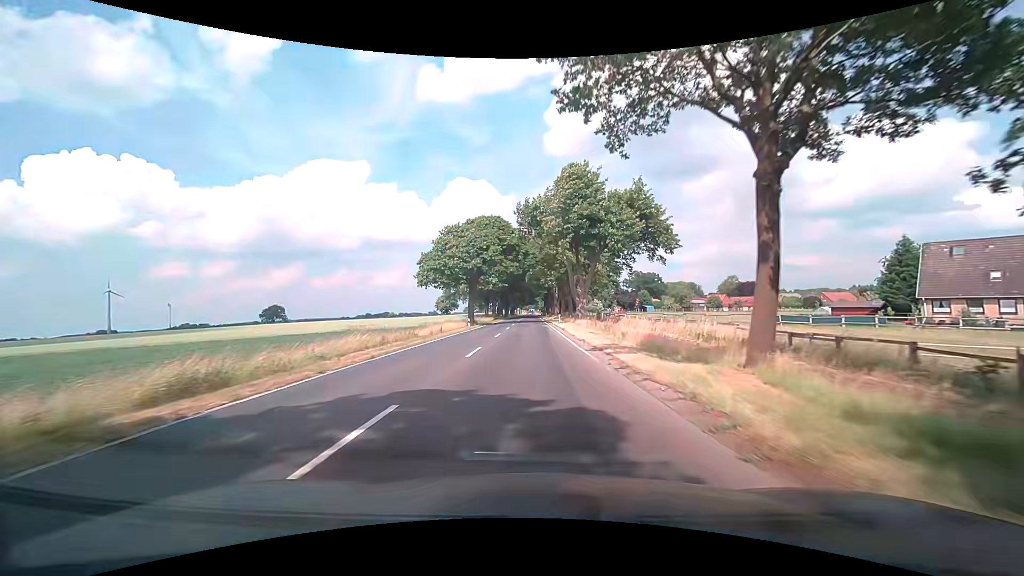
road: secondary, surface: asphalt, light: Day
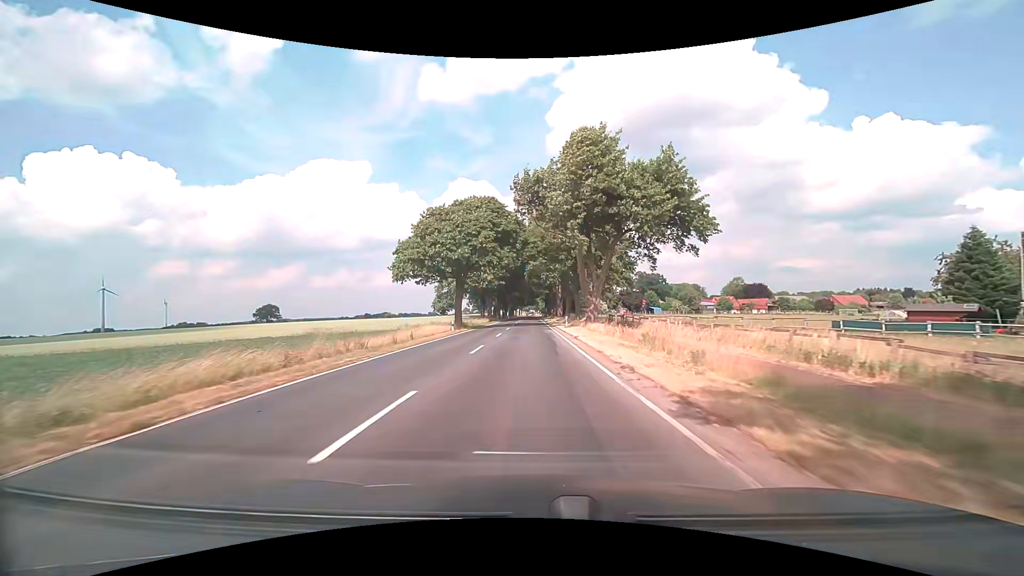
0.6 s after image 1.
(0.0, +10.7) m; 0°
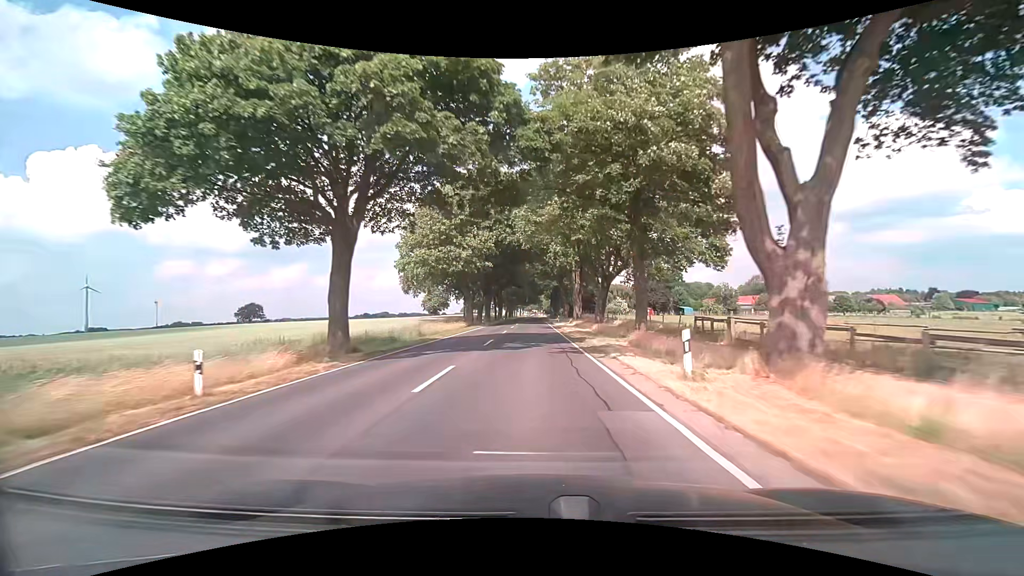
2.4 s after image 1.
(0.0, +32.3) m; 0°
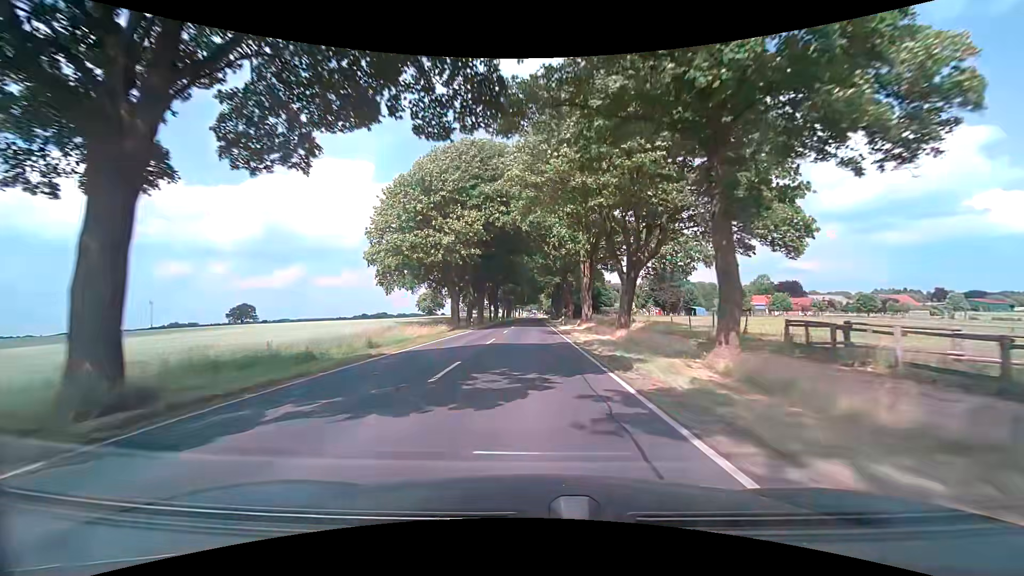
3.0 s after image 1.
(0.0, +10.8) m; 0°
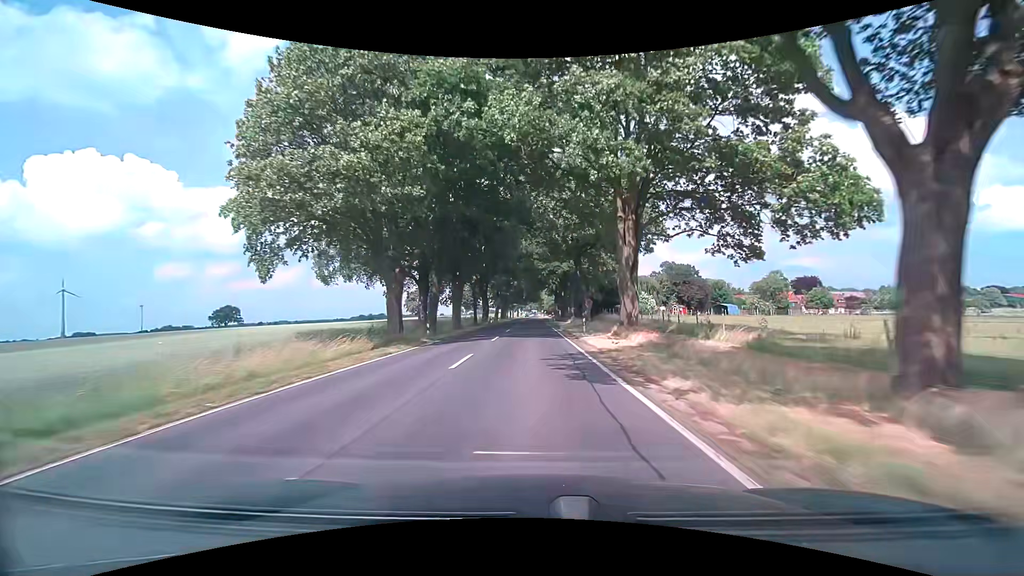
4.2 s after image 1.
(0.0, +21.6) m; 0°
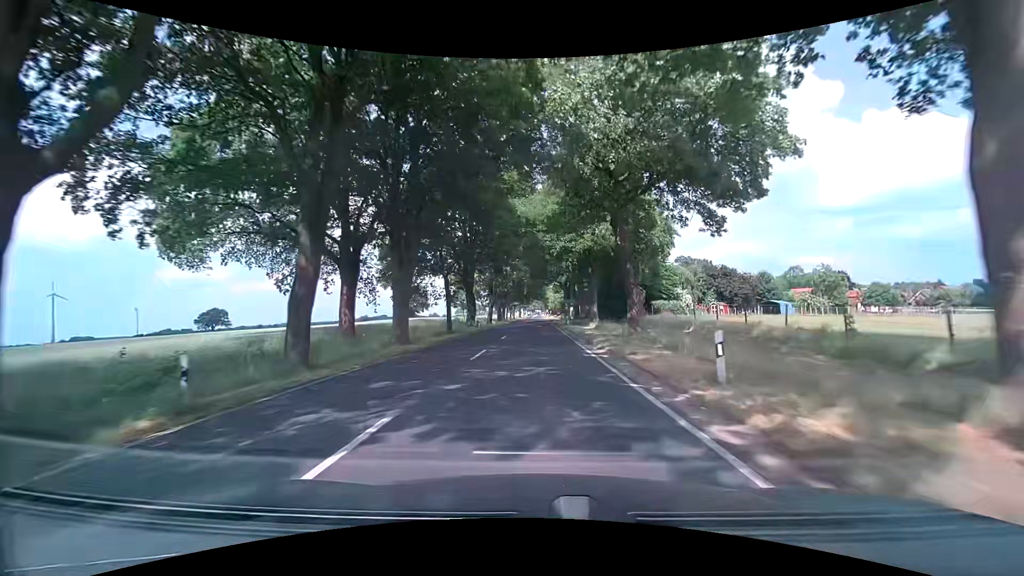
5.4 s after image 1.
(0.0, +21.6) m; 0°
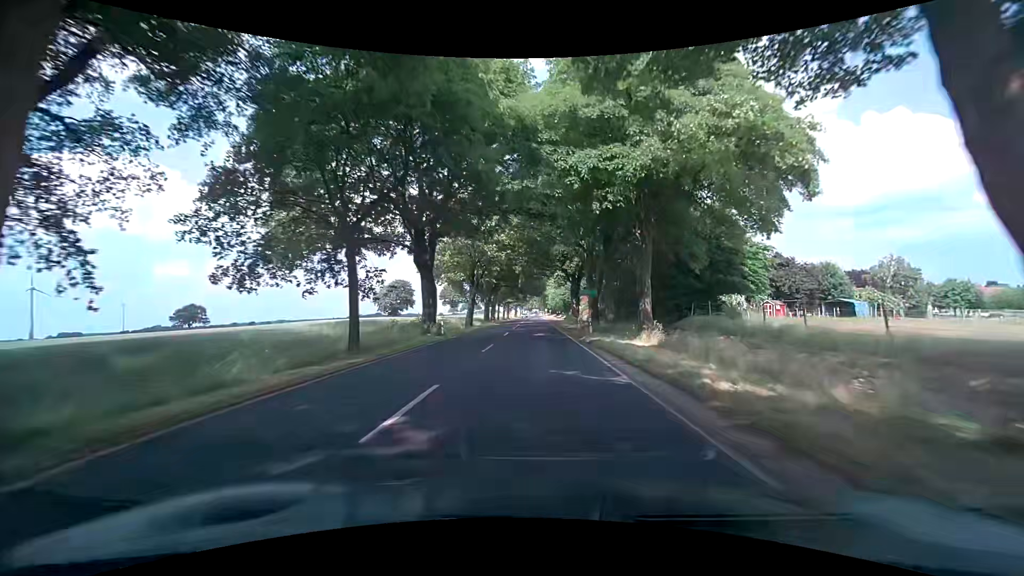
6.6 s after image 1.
(0.0, +21.4) m; 0°
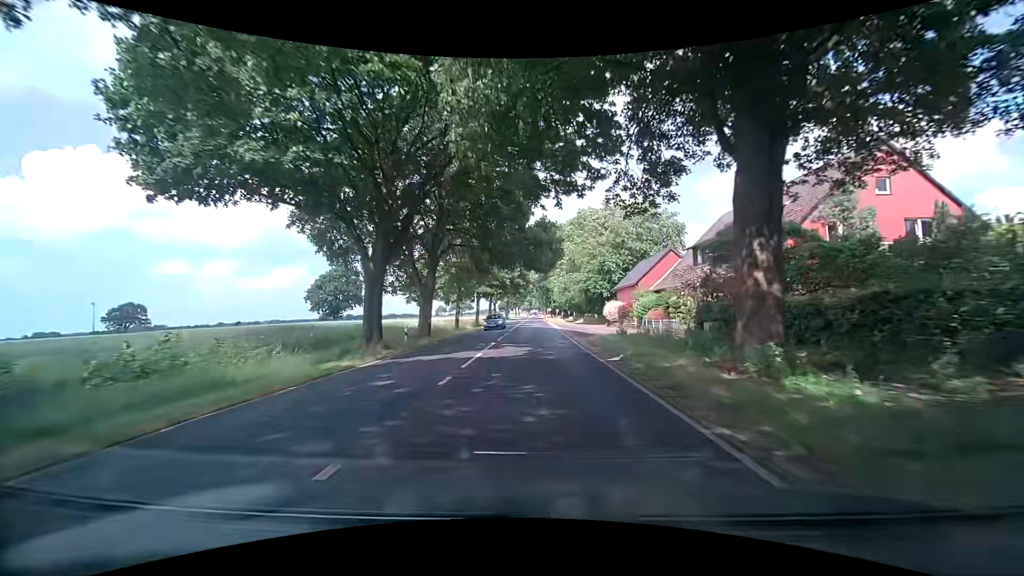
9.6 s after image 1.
(+0.1, +53.0) m; -1°
(0, +10) (0, +20) (0, +30) (+1, +40) (+1, +50) (+1, +60) (+1, +70) (+1, +80) (+1, +90) (+2, +100) m
